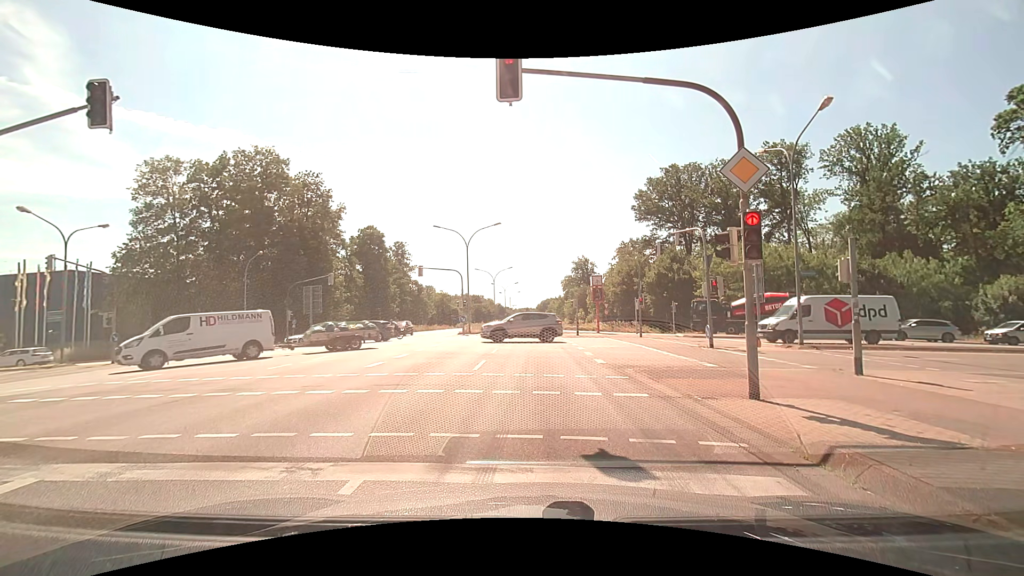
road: primary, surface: asphalt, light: Day
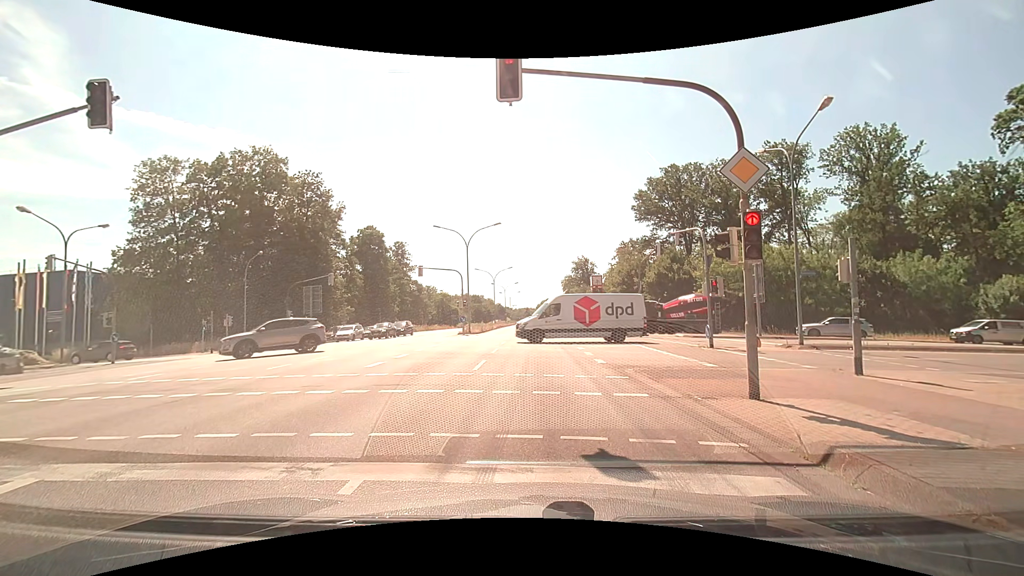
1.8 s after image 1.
(0.0, 0.0) m; 0°
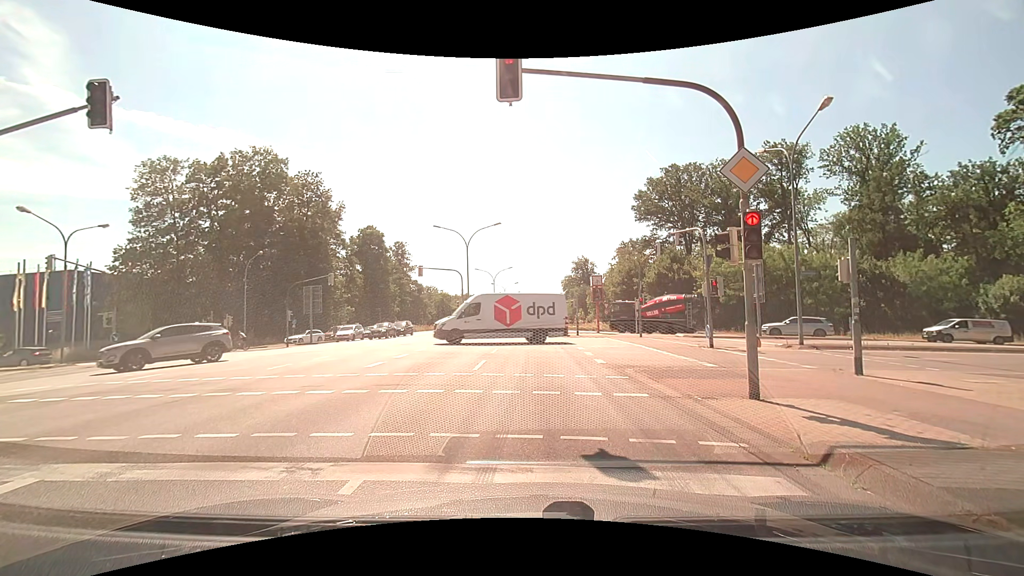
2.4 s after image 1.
(0.0, 0.0) m; 0°
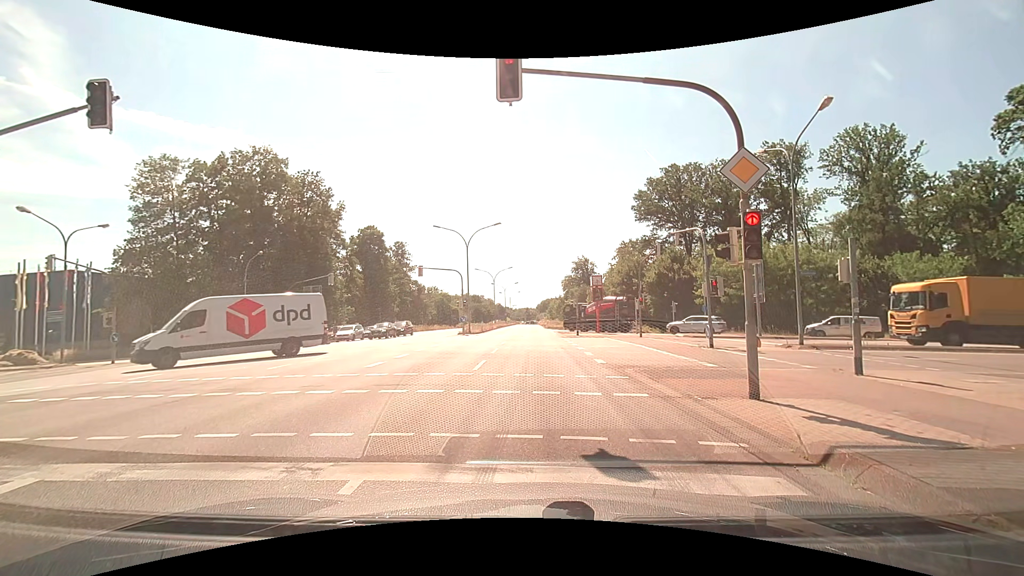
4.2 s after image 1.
(0.0, 0.0) m; 0°
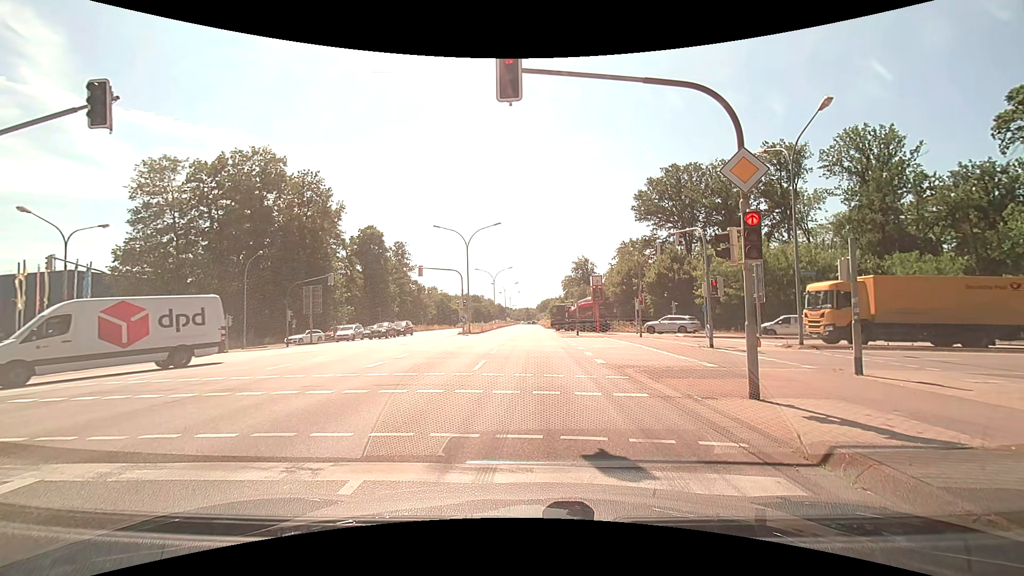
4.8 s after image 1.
(0.0, 0.0) m; 0°
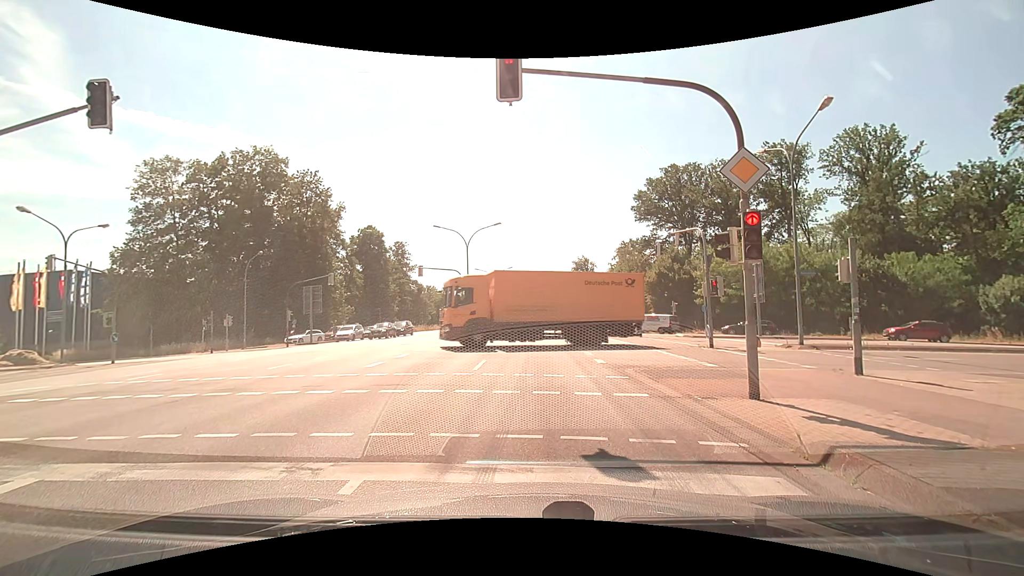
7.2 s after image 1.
(0.0, 0.0) m; 0°
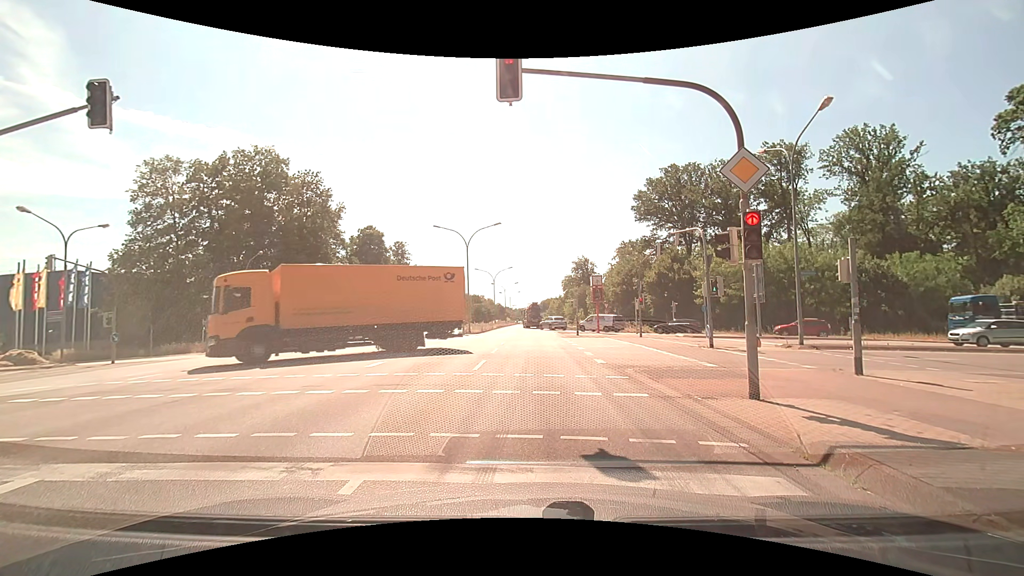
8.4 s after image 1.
(0.0, 0.0) m; 0°
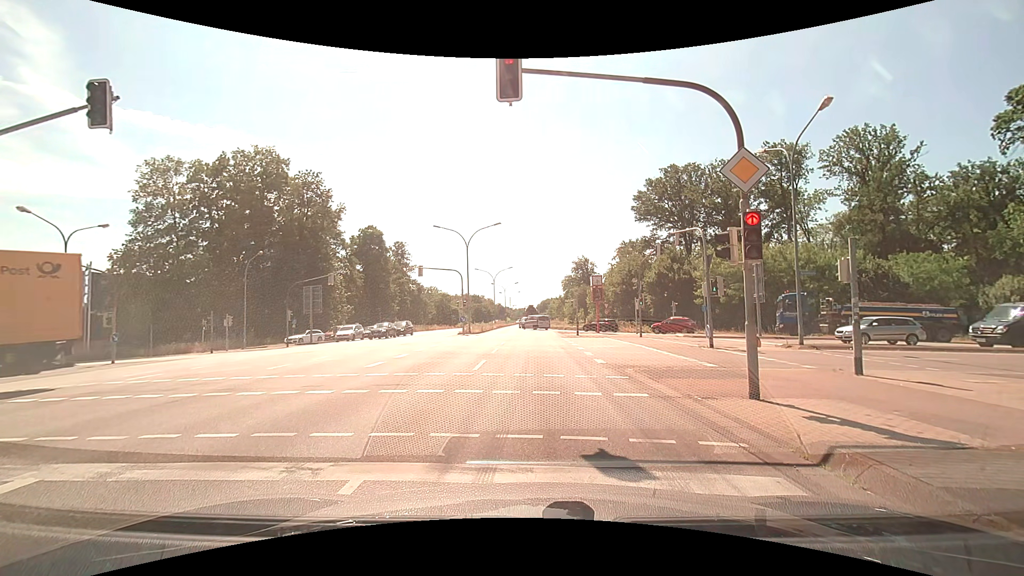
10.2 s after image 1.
(0.0, 0.0) m; 0°
(-1, +10) (-1, +20) (-2, +30) (-3, +40) (-3, +50) (-4, +60) (-5, +70) (-6, +80) (-6, +90) (-7, +100) m
